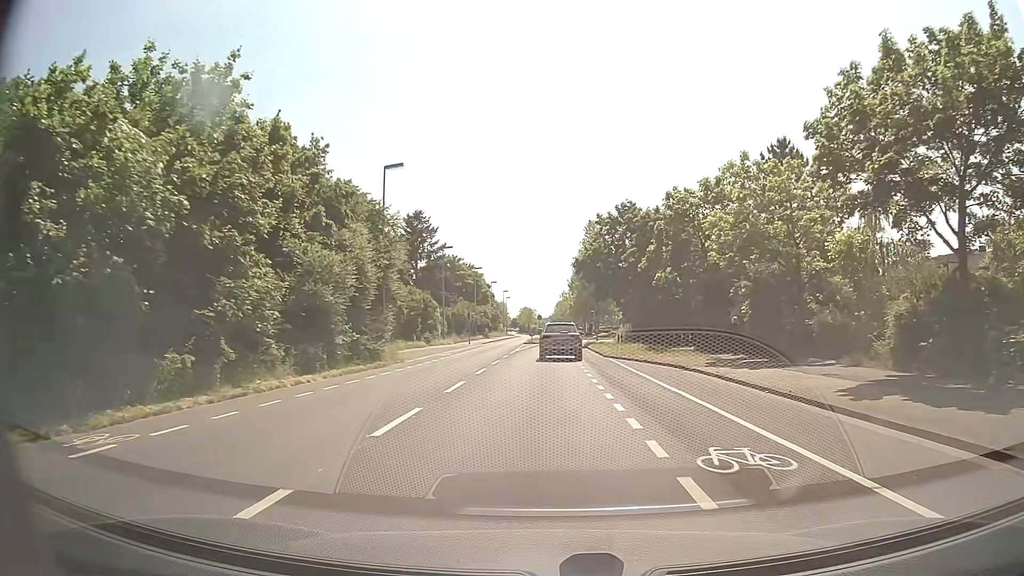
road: secondary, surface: asphalt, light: Day
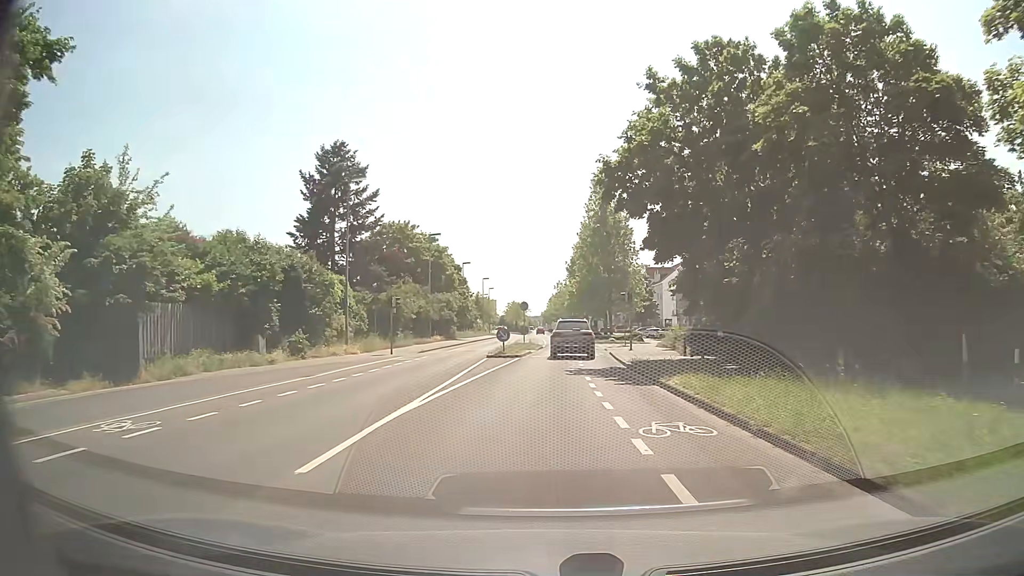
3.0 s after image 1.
(+0.1, +32.5) m; 0°
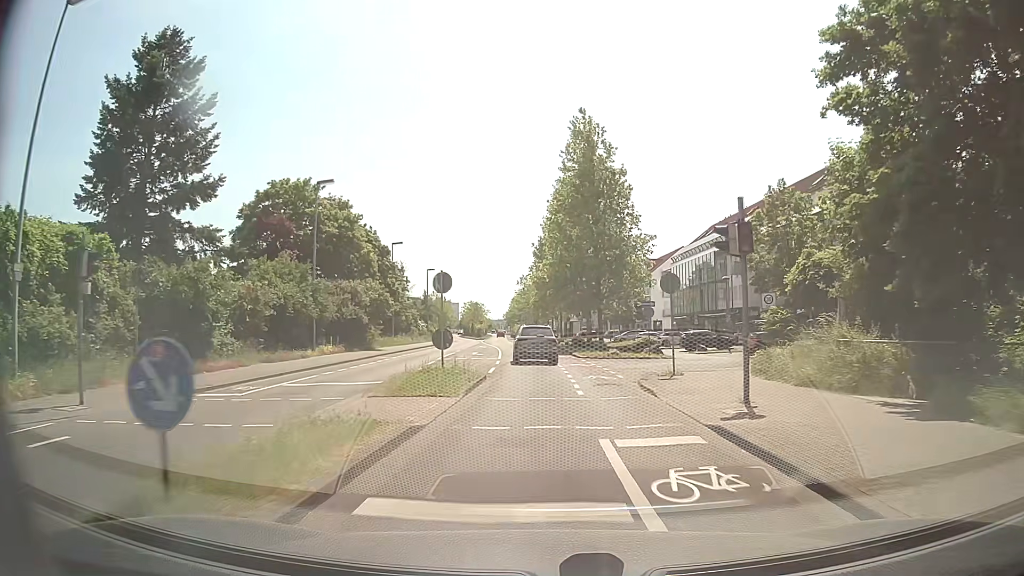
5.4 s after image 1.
(+0.5, +25.0) m; +3°
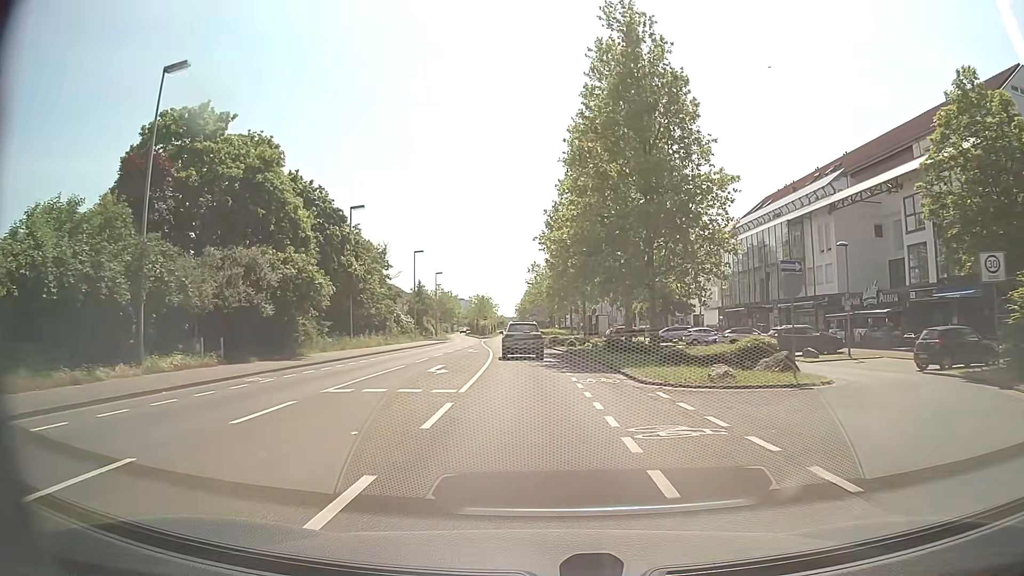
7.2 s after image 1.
(0.0, +19.4) m; -1°
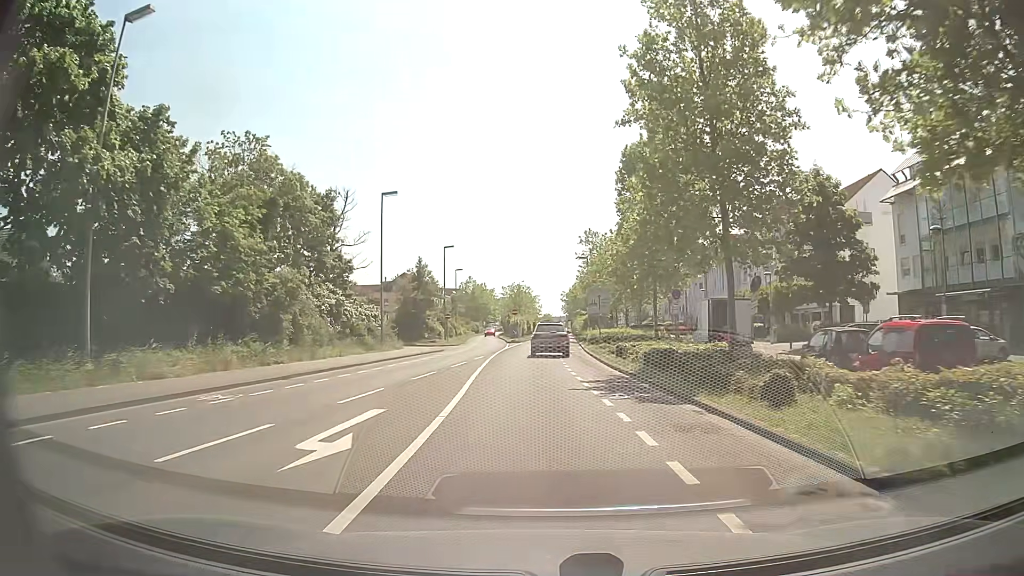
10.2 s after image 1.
(-1.4, +33.8) m; -4°
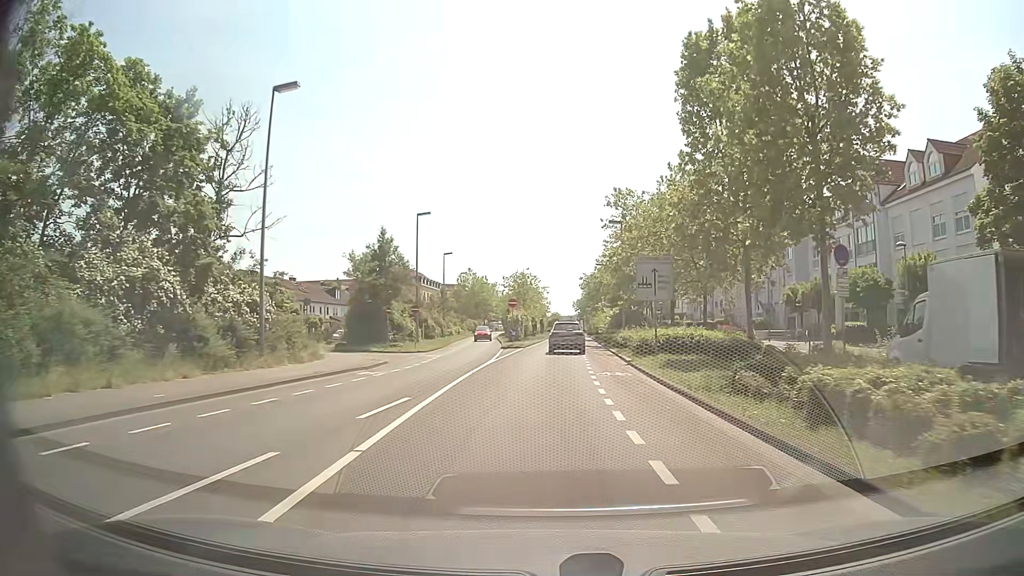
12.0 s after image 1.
(-0.5, +20.3) m; -1°
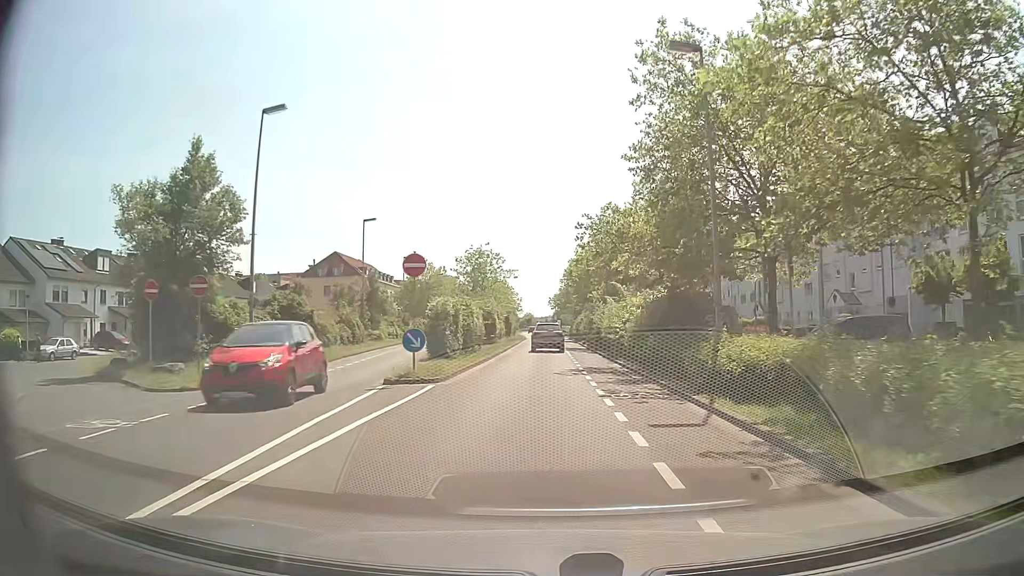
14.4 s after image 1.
(+0.5, +26.4) m; +2°
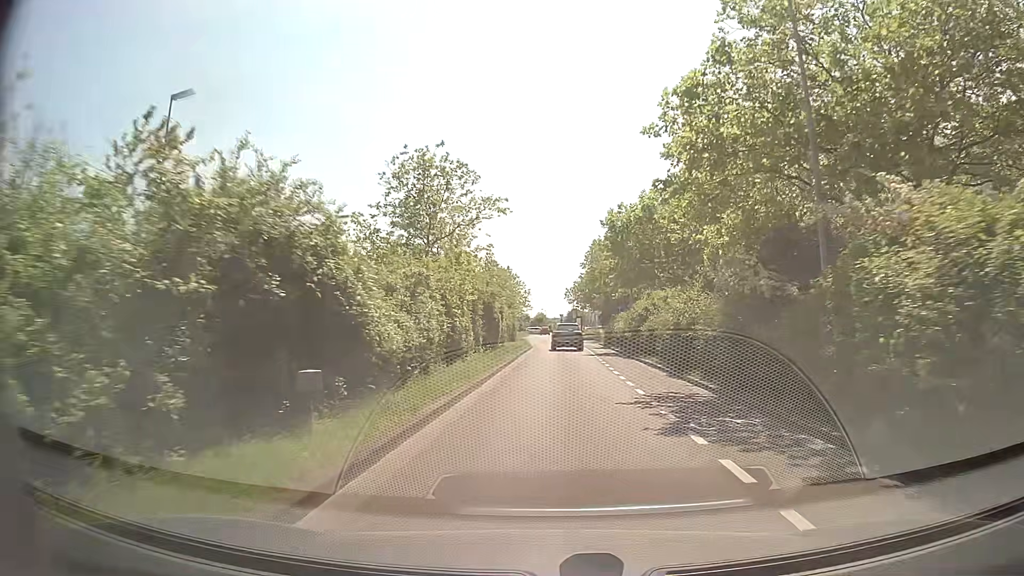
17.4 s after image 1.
(-0.4, +32.5) m; -1°
(0, +10) (0, +20) (+1, +30) (+1, +40) (+1, +50) (0, +60) (0, +70) (-1, +80) (-1, +90) (-1, +100) m
